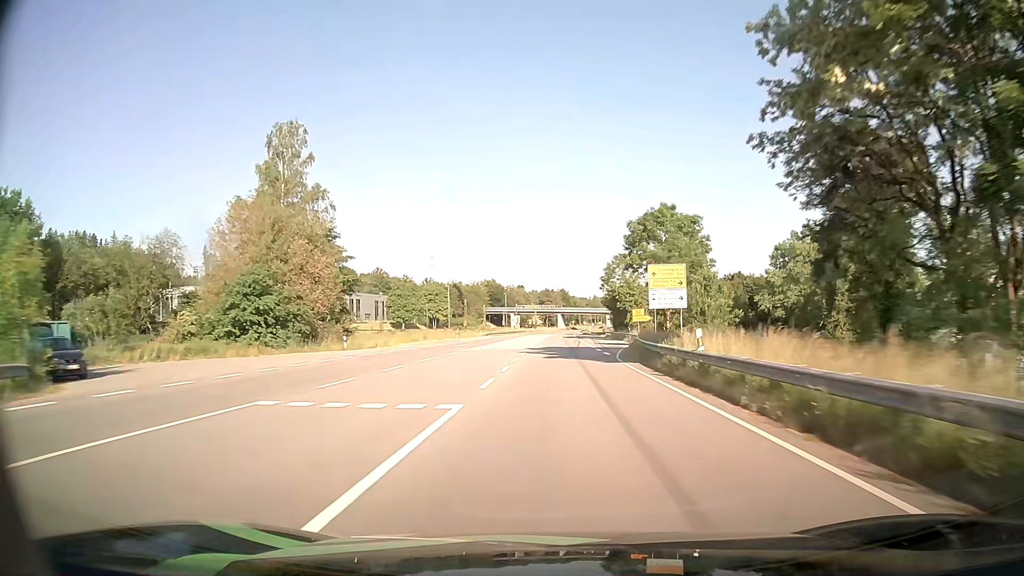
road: primary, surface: asphalt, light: Day
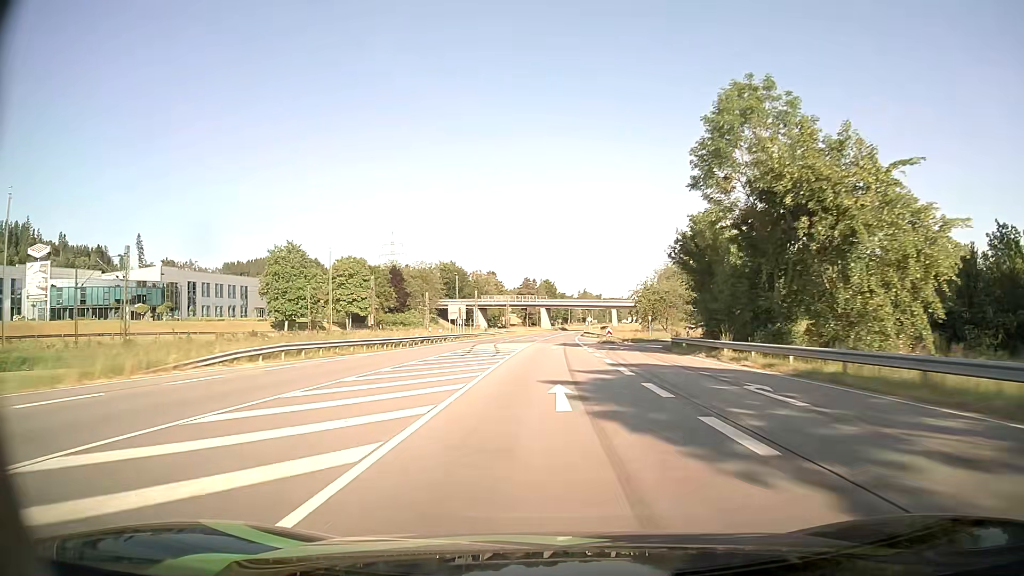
(+0.9, +80.9) m; +1°
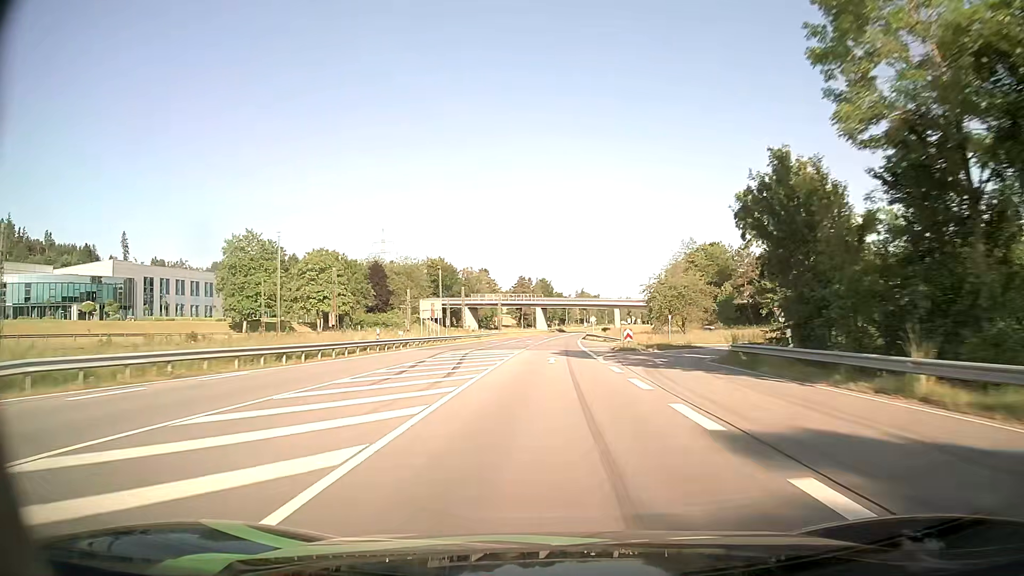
(0.0, +16.2) m; 0°
(0, +10) (0, +20) (0, +30) (0, +40) (0, +50) (+1, +60) (+1, +70) (+1, +80) (+2, +90) (+2, +100) m
